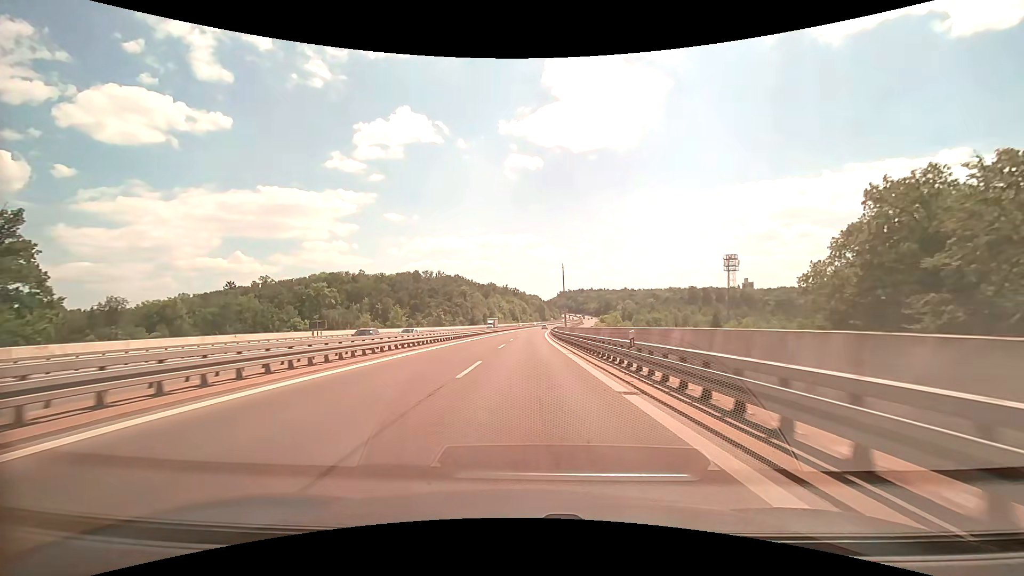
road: trunk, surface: asphalt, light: Day
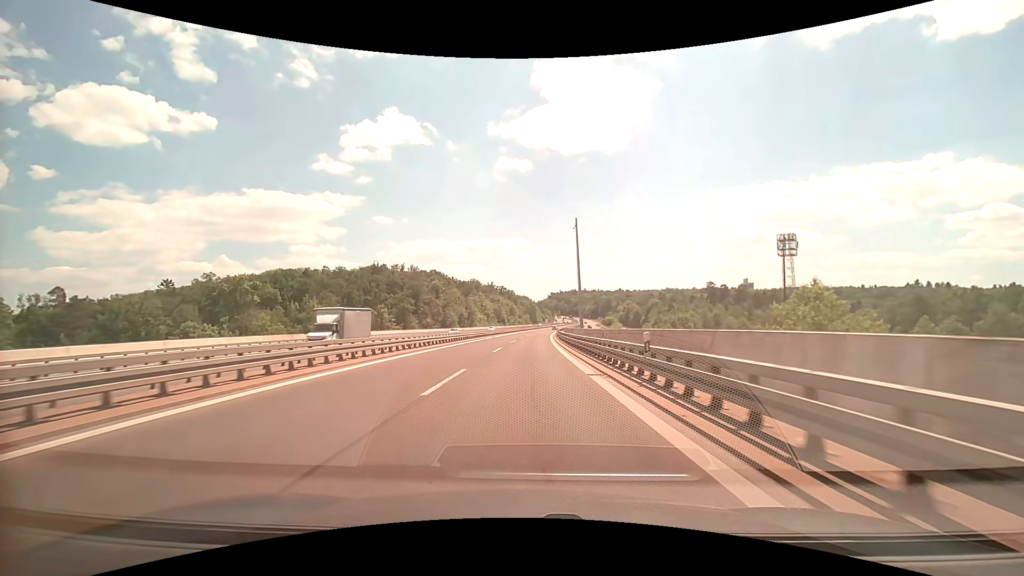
(+0.7, +57.4) m; +1°
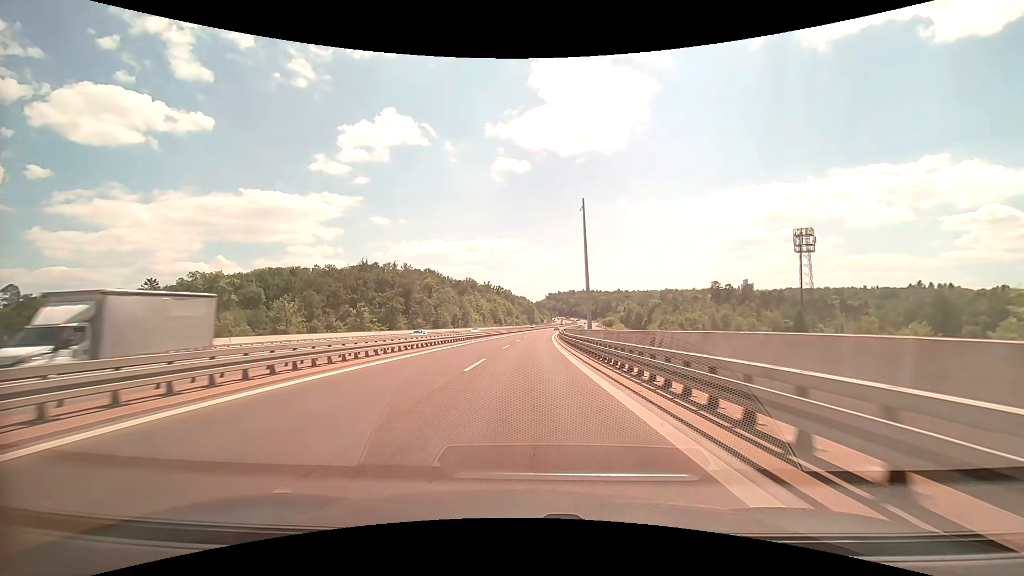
(0.0, +11.9) m; 0°
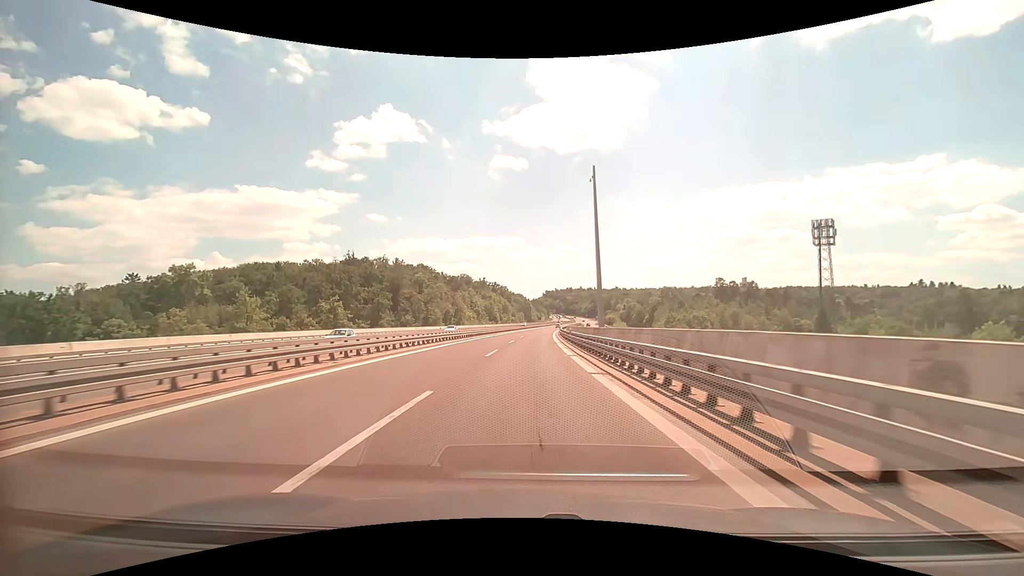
(0.0, +12.0) m; +1°
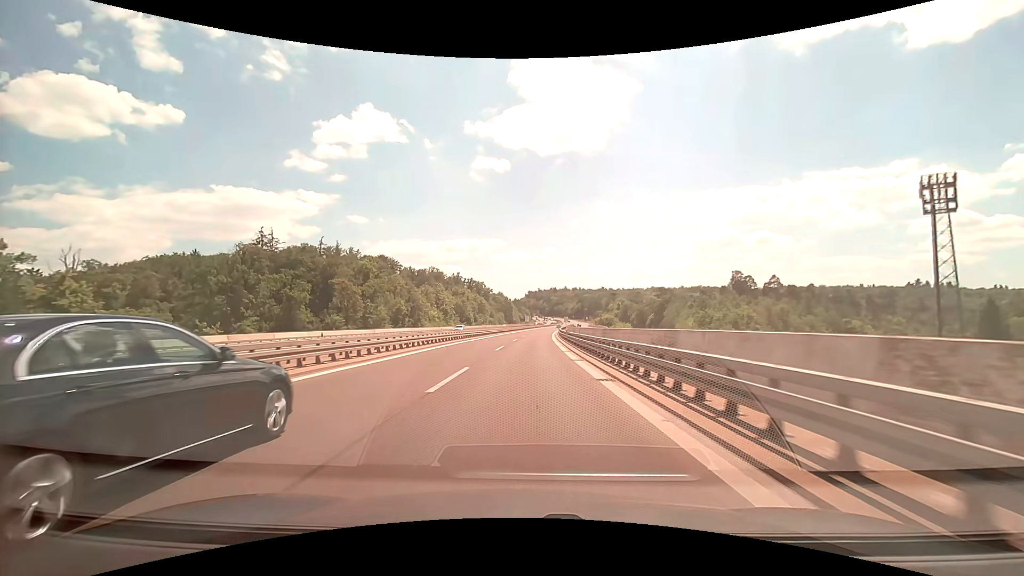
(+0.8, +47.8) m; +2°
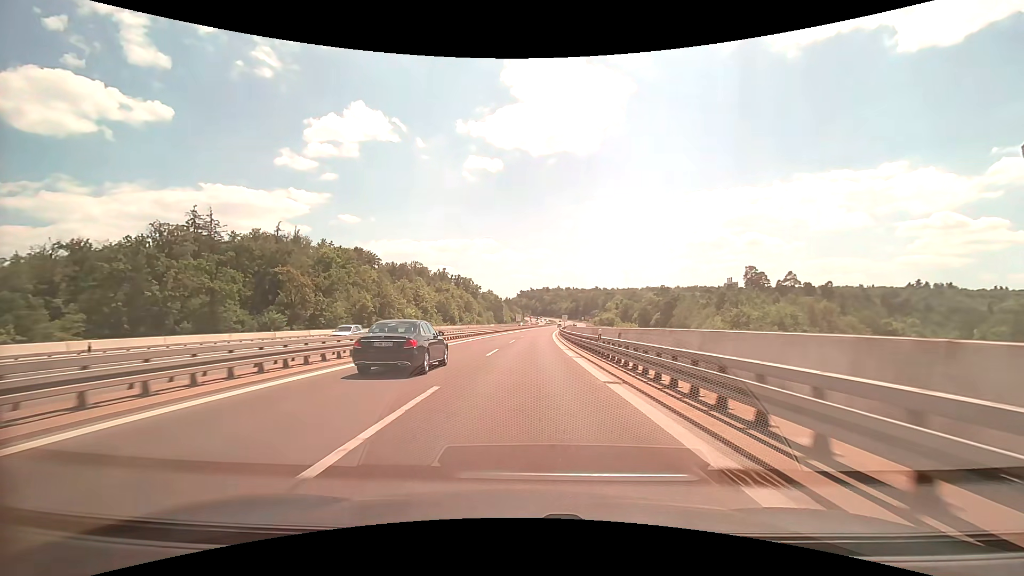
(+0.2, +23.7) m; +1°
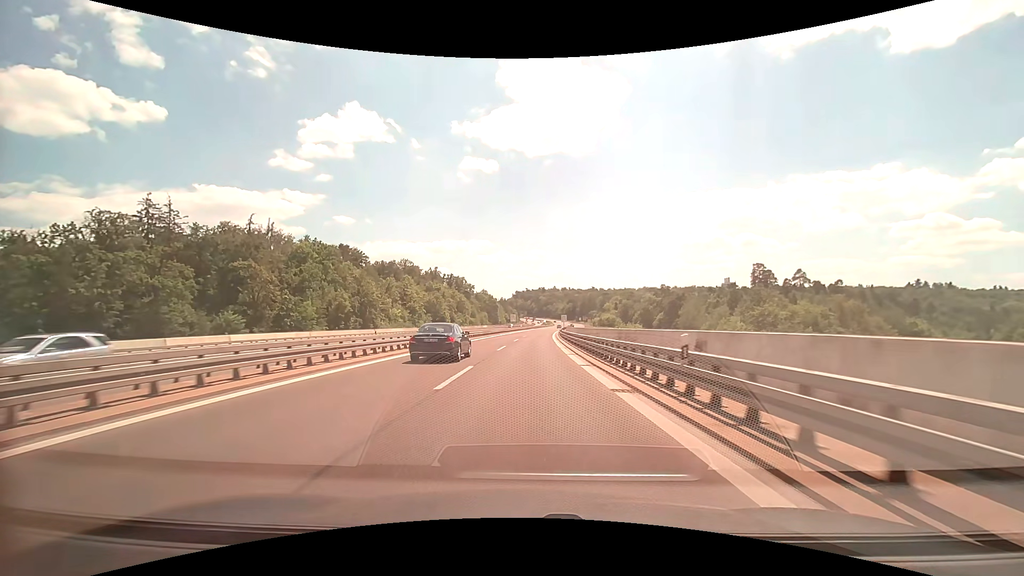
(+0.1, +11.8) m; +1°
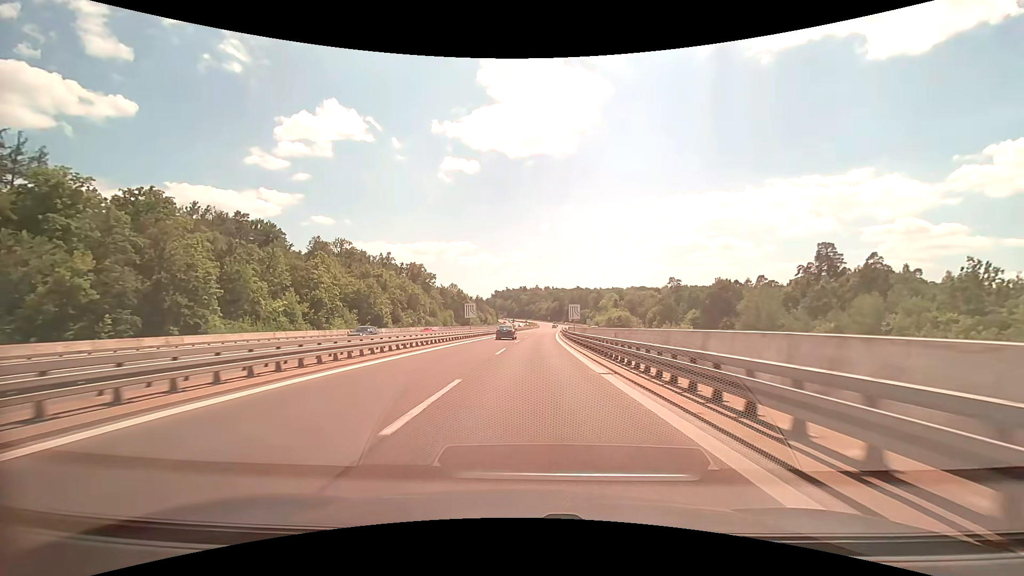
(+1.1, +58.5) m; +2°
(0, +10) (0, +20) (0, +30) (+1, +40) (+1, +50) (+2, +60) (+2, +70) (+3, +80) (+3, +90) (+4, +100) m
